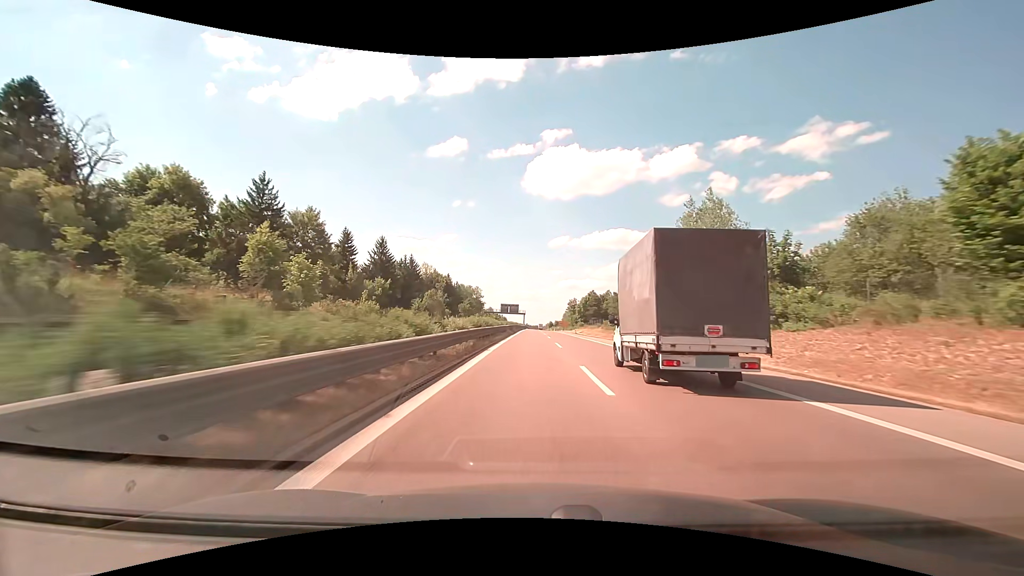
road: trunk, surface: asphalt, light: Day
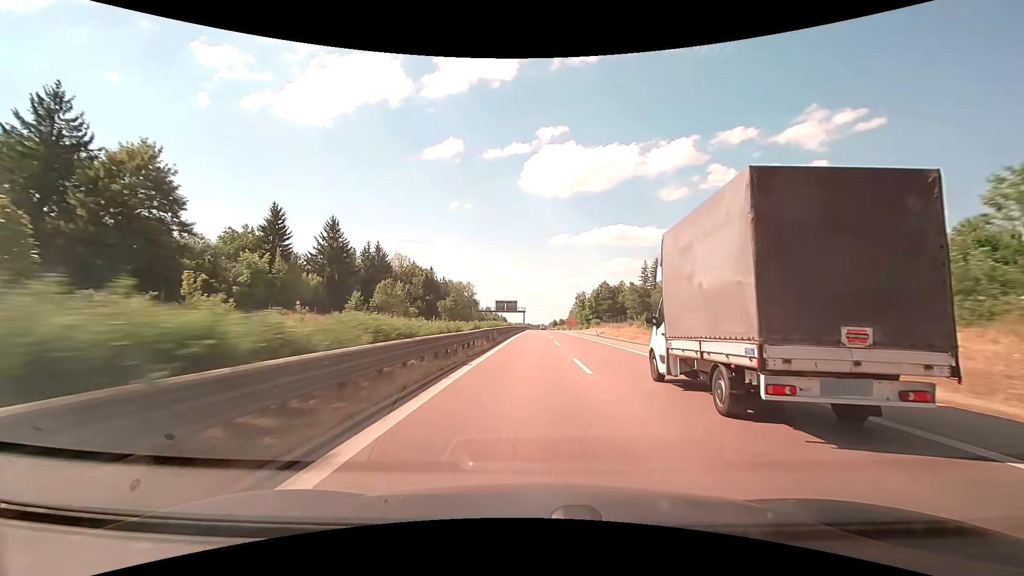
(0.0, +32.1) m; 0°
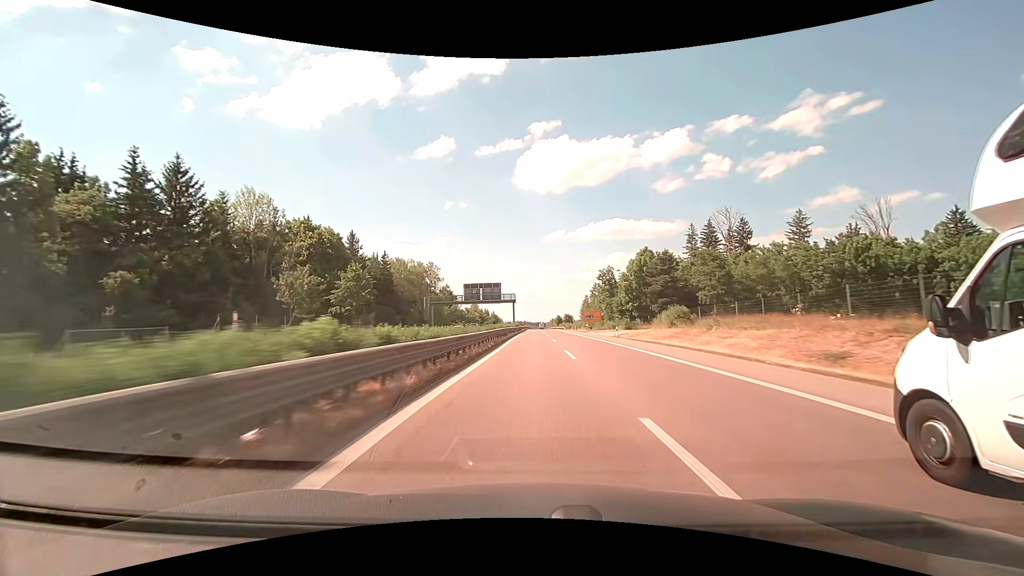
(0.0, +66.3) m; 0°
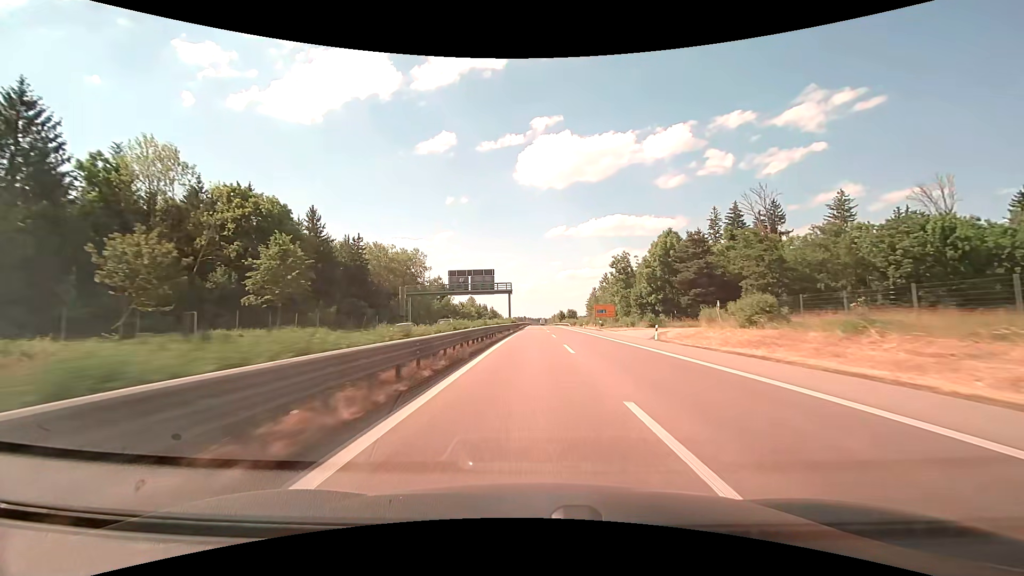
(0.0, +17.0) m; 0°
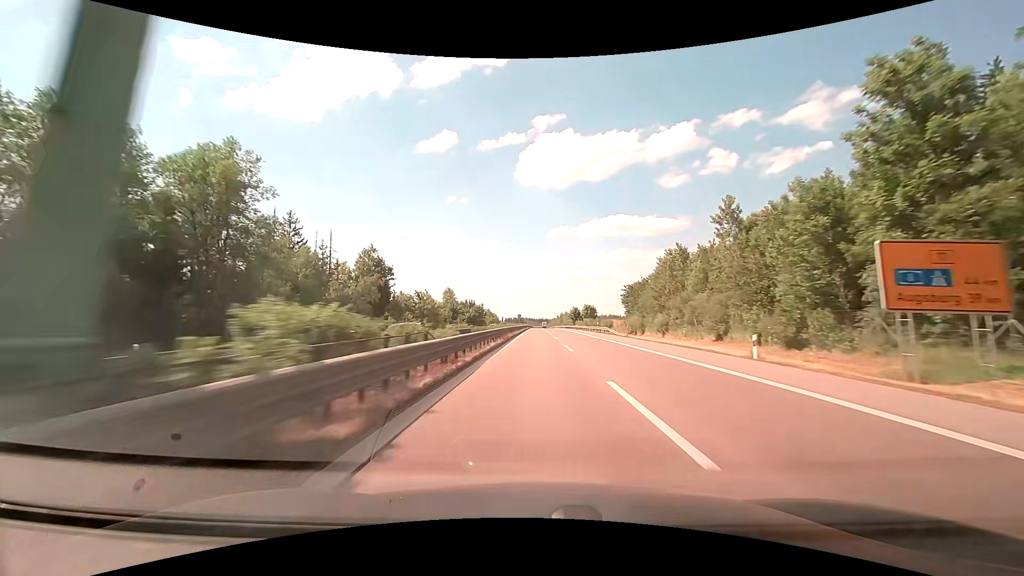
(-0.1, +69.1) m; 0°
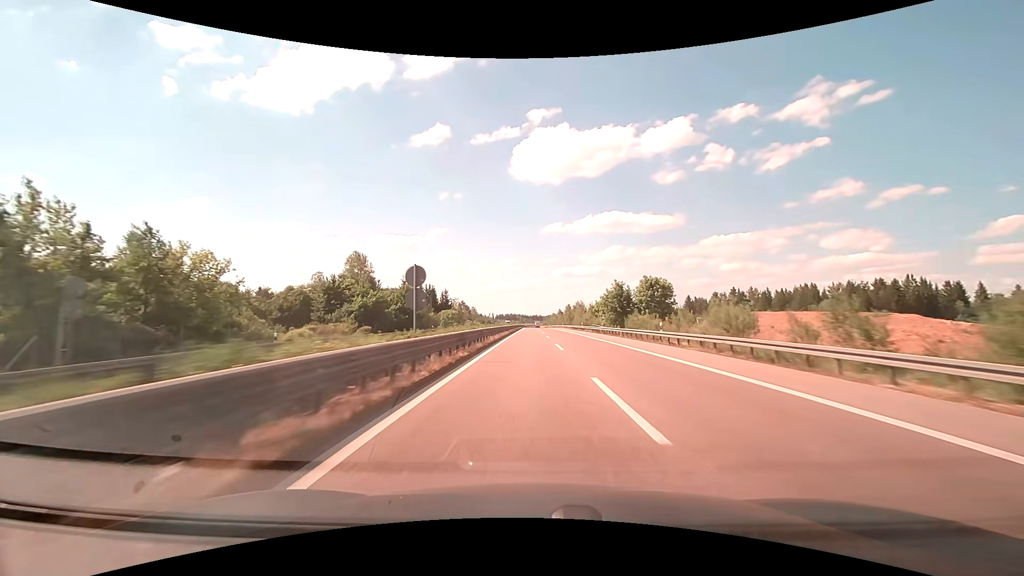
(+0.3, +88.9) m; +1°
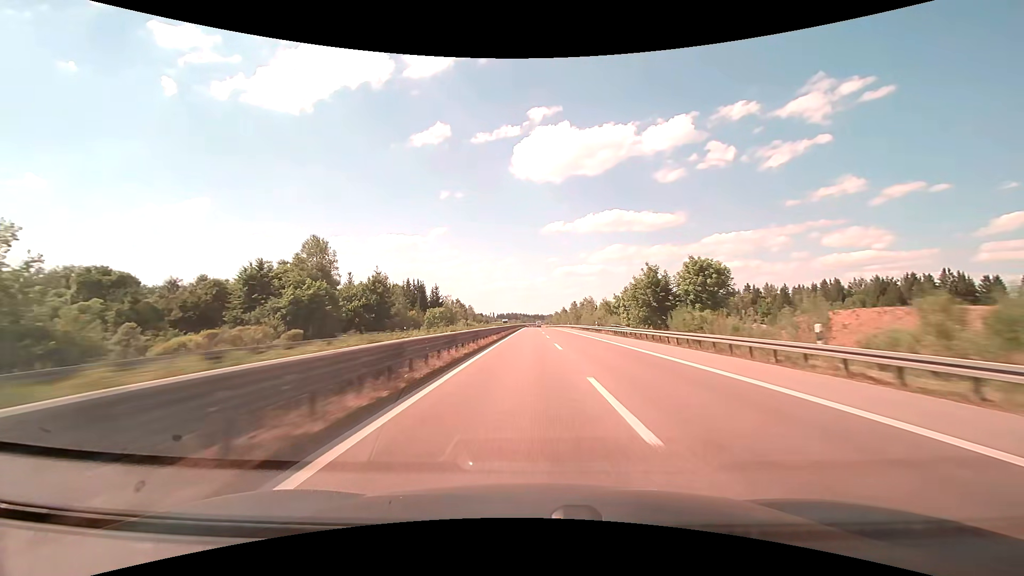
(0.0, +18.0) m; 0°
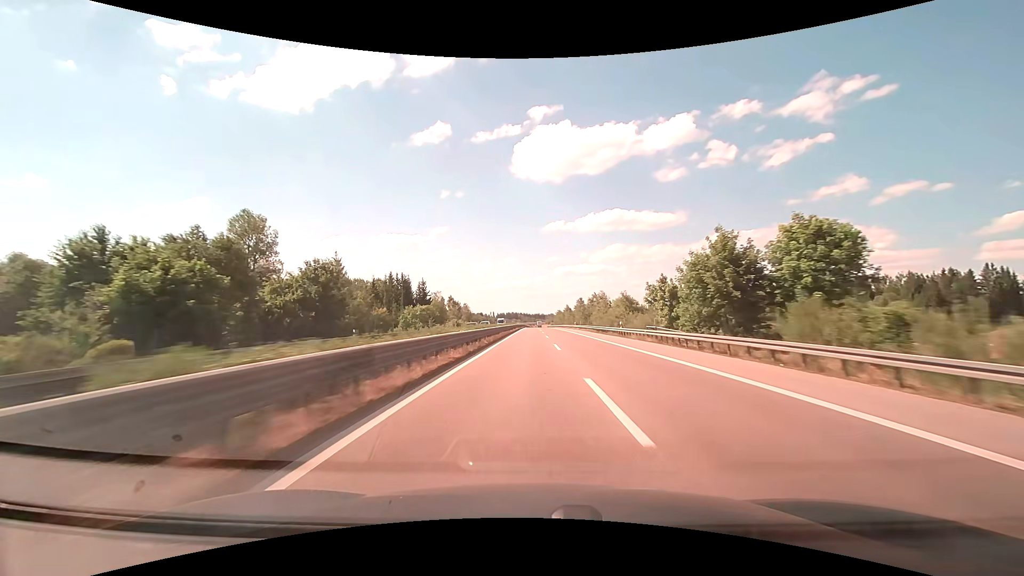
(0.0, +18.0) m; 0°
(0, +10) (0, +20) (0, +30) (0, +40) (0, +50) (0, +60) (0, +70) (0, +80) (0, +90) (0, +100) m
